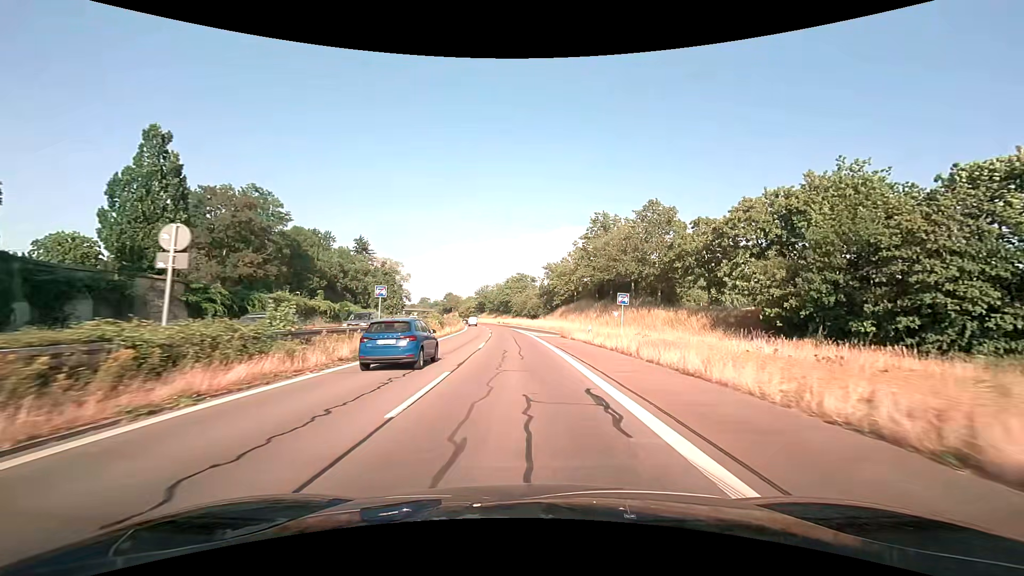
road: trunk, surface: asphalt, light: Day
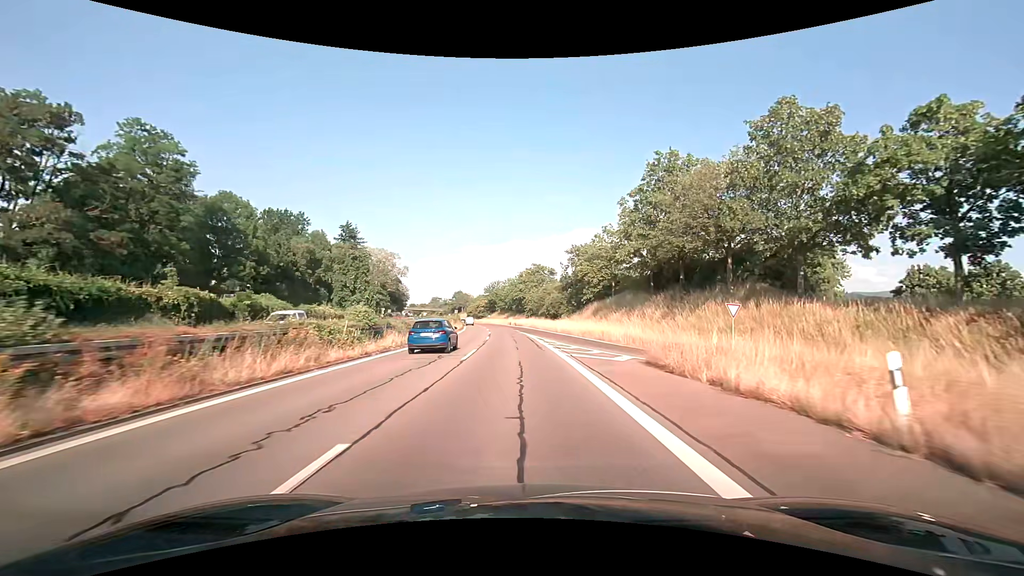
(-0.4, +25.6) m; -2°
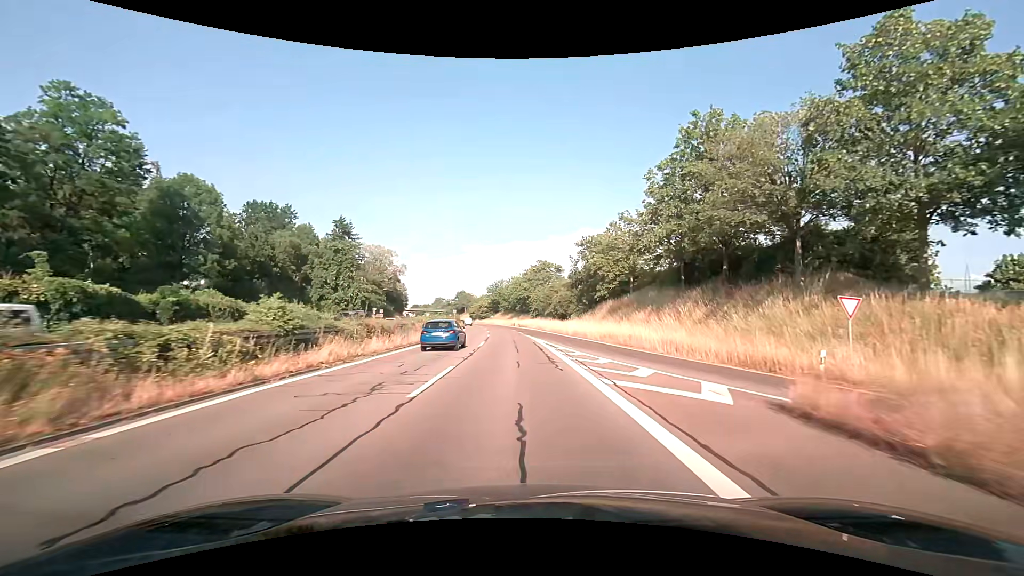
(0.0, +8.6) m; -1°
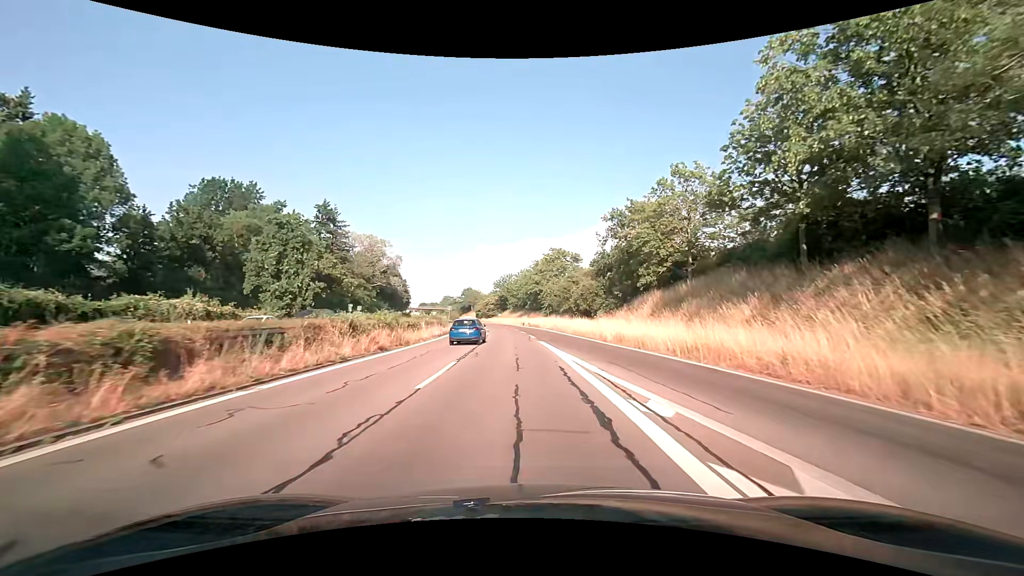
(-0.2, +17.2) m; -1°
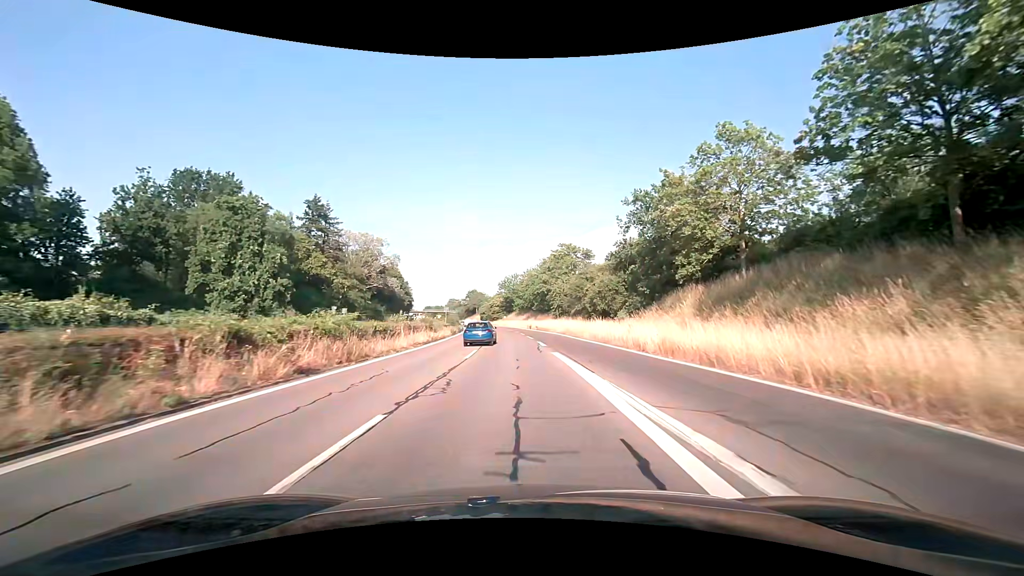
(-0.1, +8.6) m; -1°
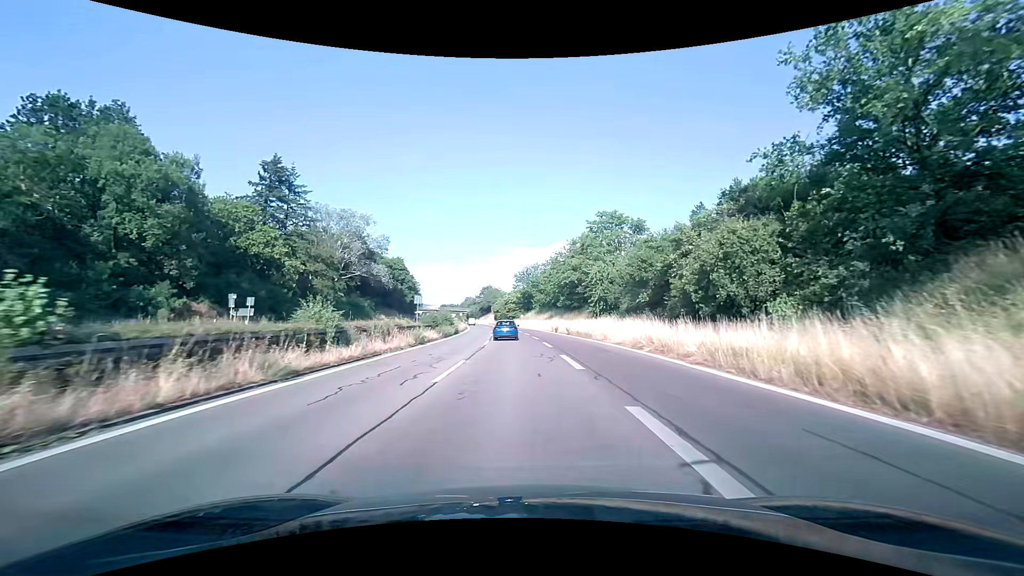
(-0.6, +26.0) m; -2°
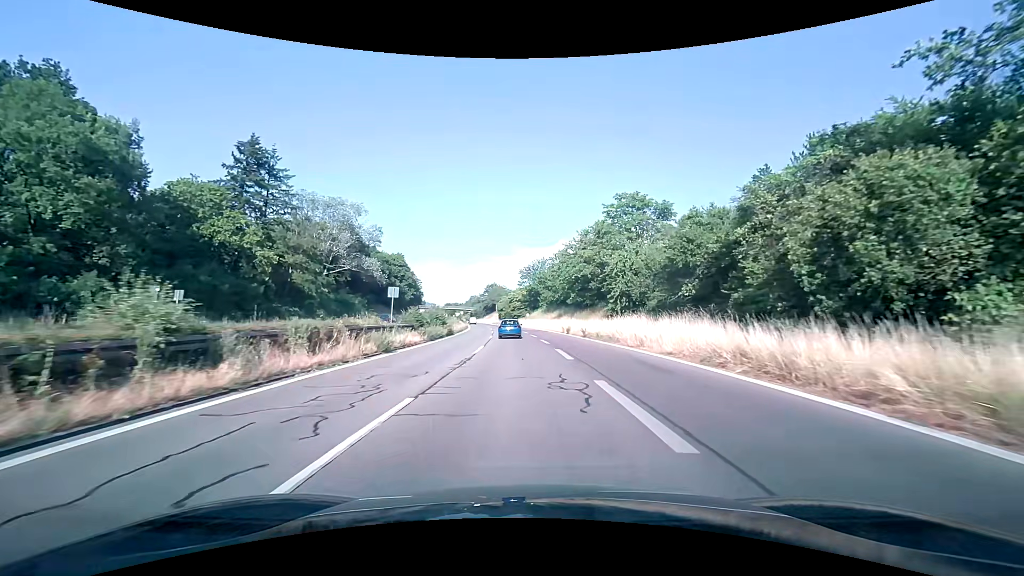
(-0.1, +8.7) m; -1°
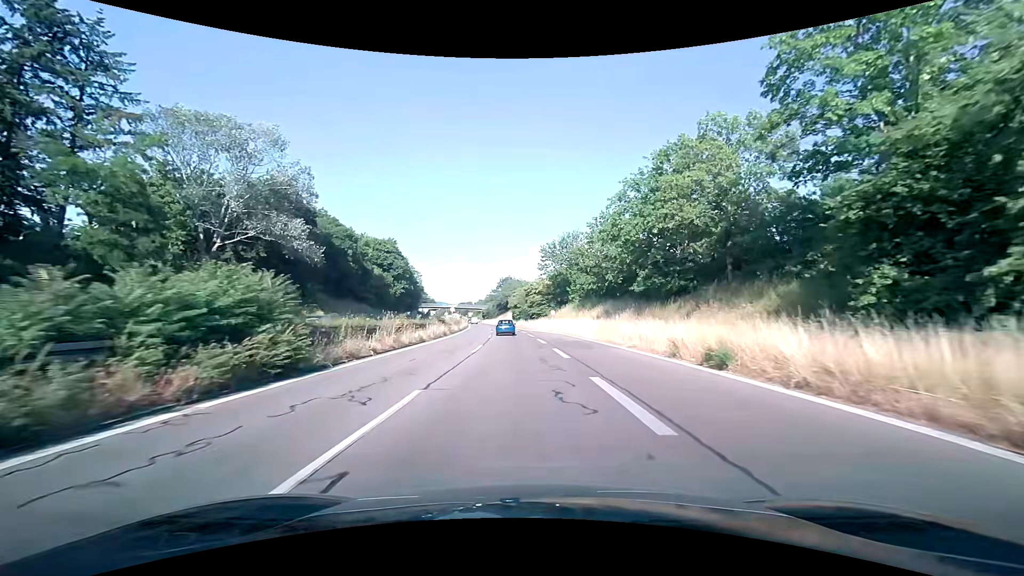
(-0.7, +35.1) m; -2°
(0, +10) (0, +20) (-1, +30) (-1, +40) (-2, +50) (-2, +60) (-3, +70) (-4, +80) (-5, +90) (-6, +100) m
